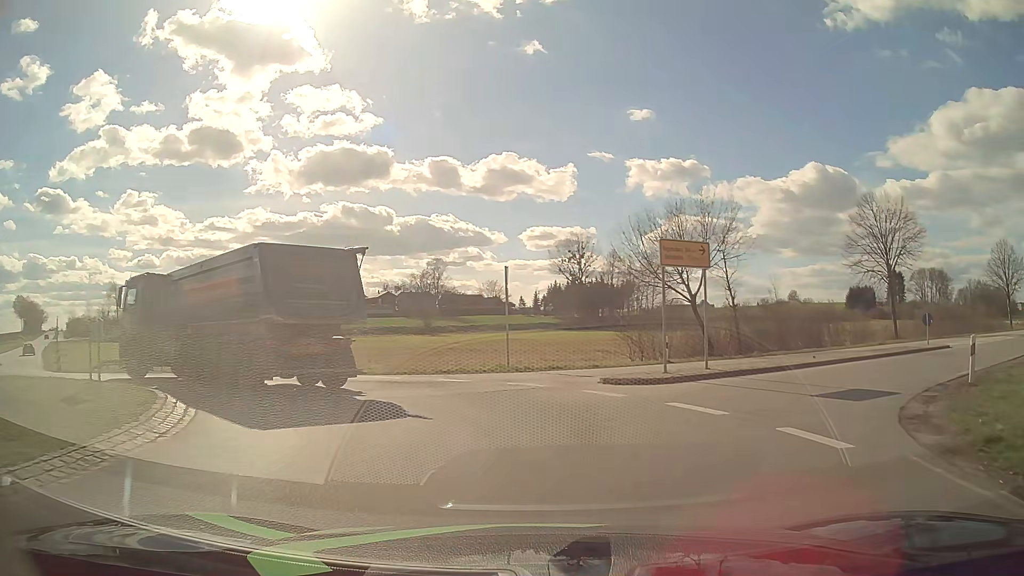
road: primary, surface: asphalt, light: Day
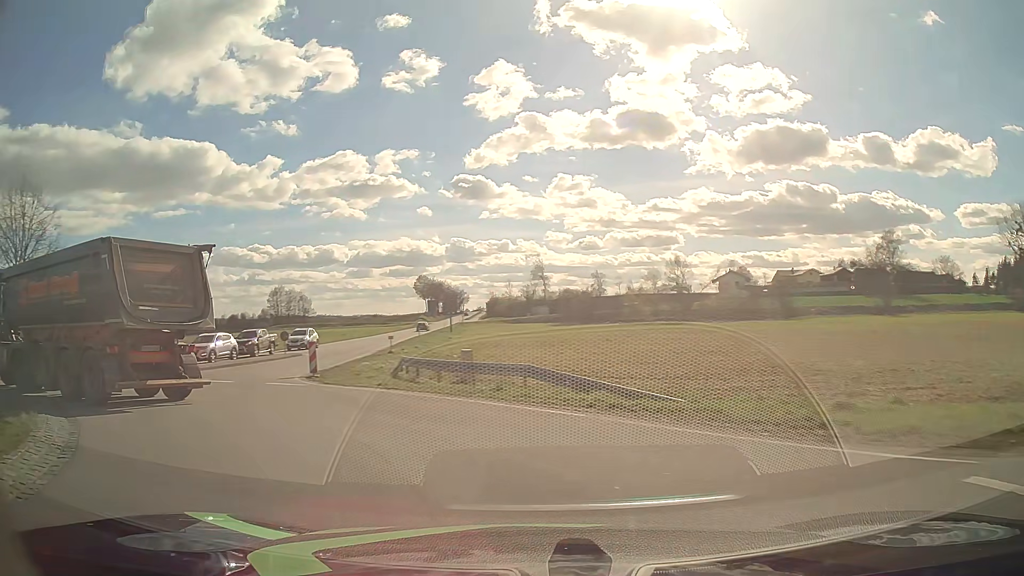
(-3.7, +15.4) m; -38°
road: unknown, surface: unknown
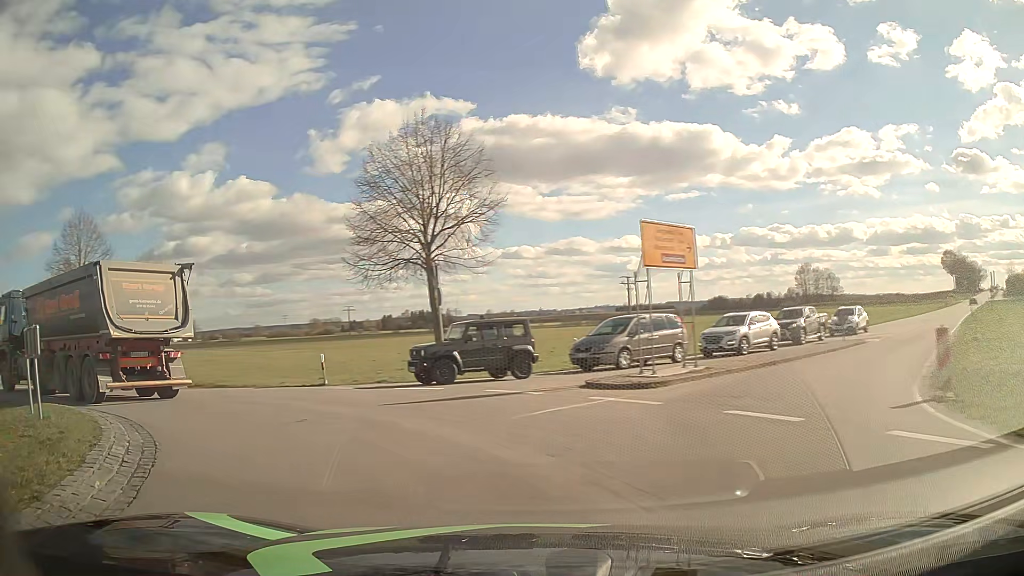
(-4.1, +10.8) m; -43°
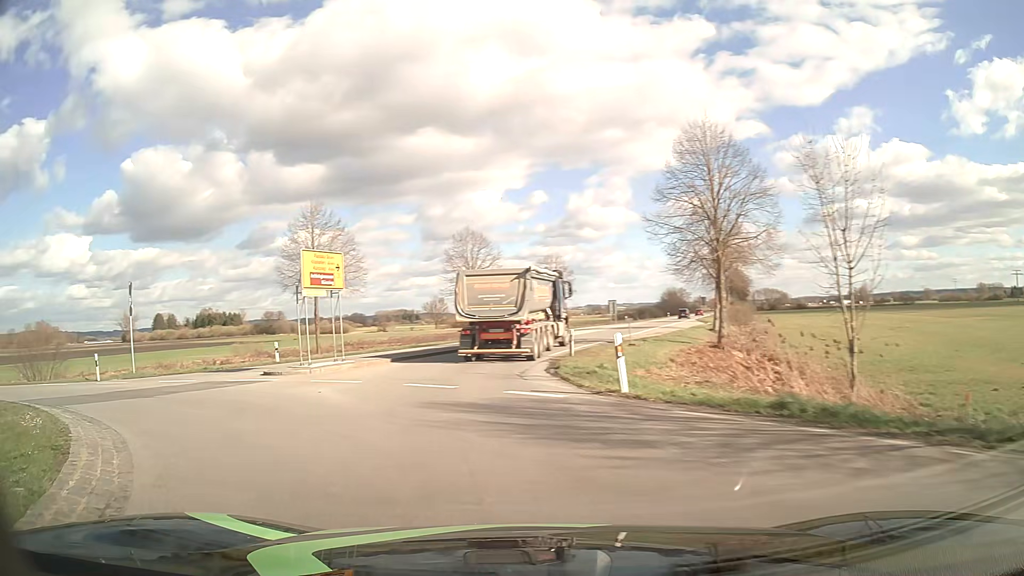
(-8.0, +14.1) m; -58°
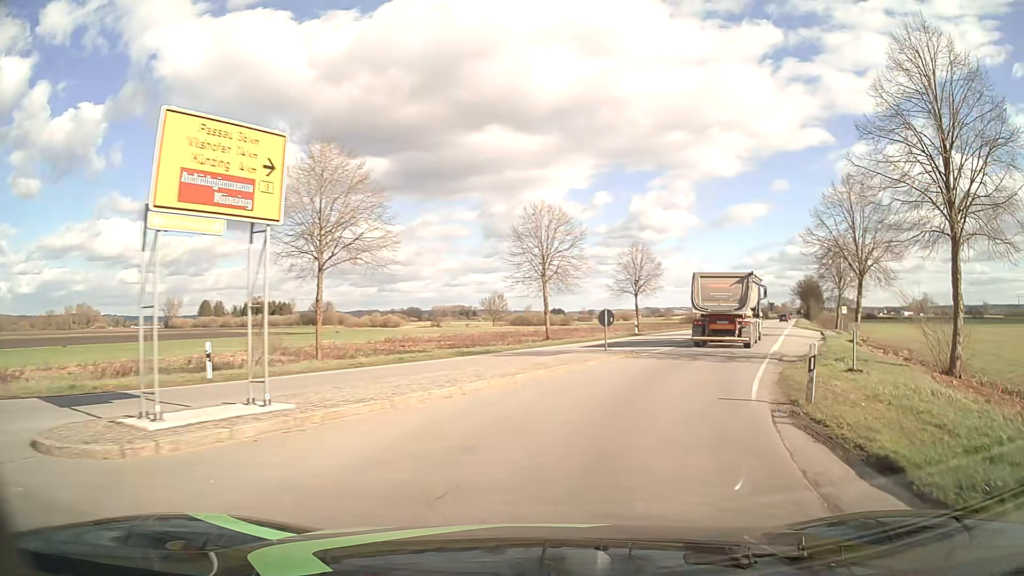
(-2.6, +14.3) m; -9°
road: primary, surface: asphalt
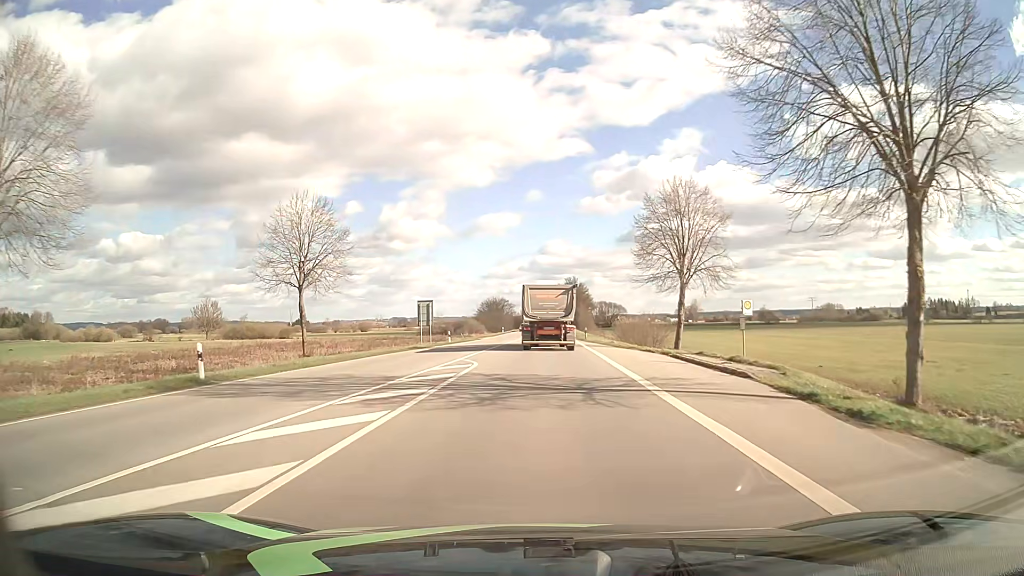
(+10.2, +32.7) m; +23°
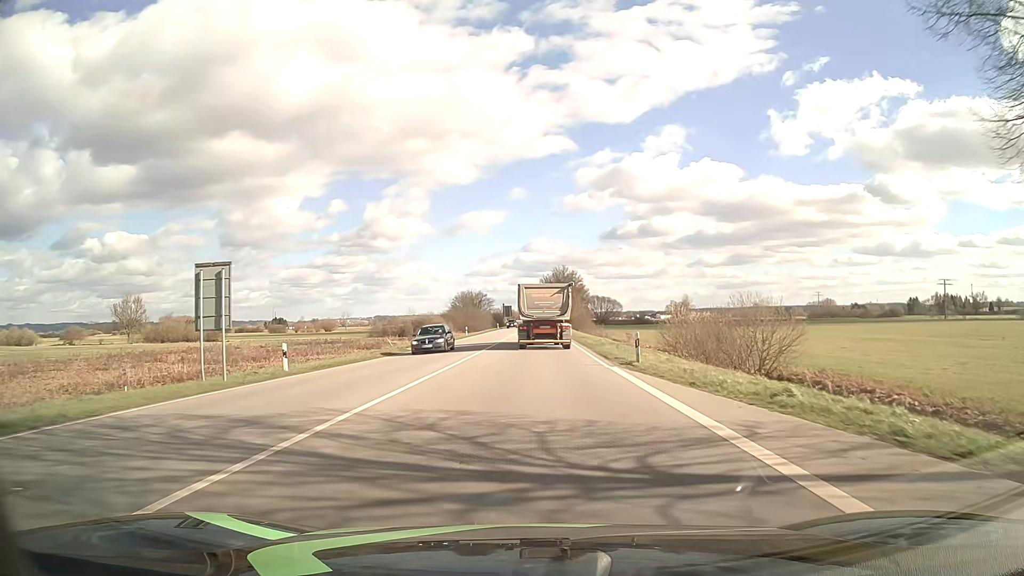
(+0.6, +35.2) m; +2°
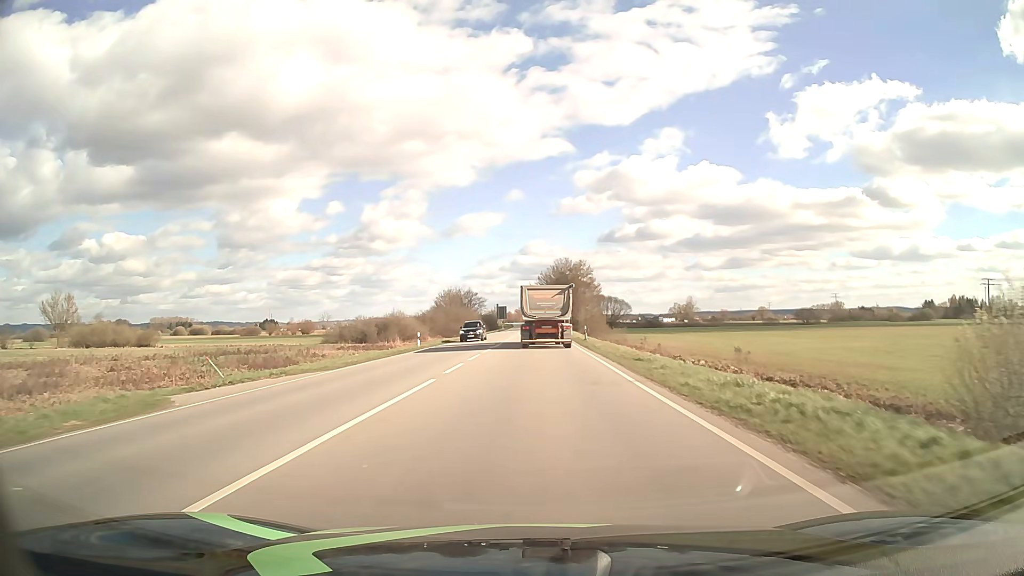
(0.0, +28.6) m; 0°
(0, +10) (0, +20) (0, +30) (0, +40) (0, +50) (0, +60) (0, +70) (+1, +80) (+1, +90) (+1, +100) m
